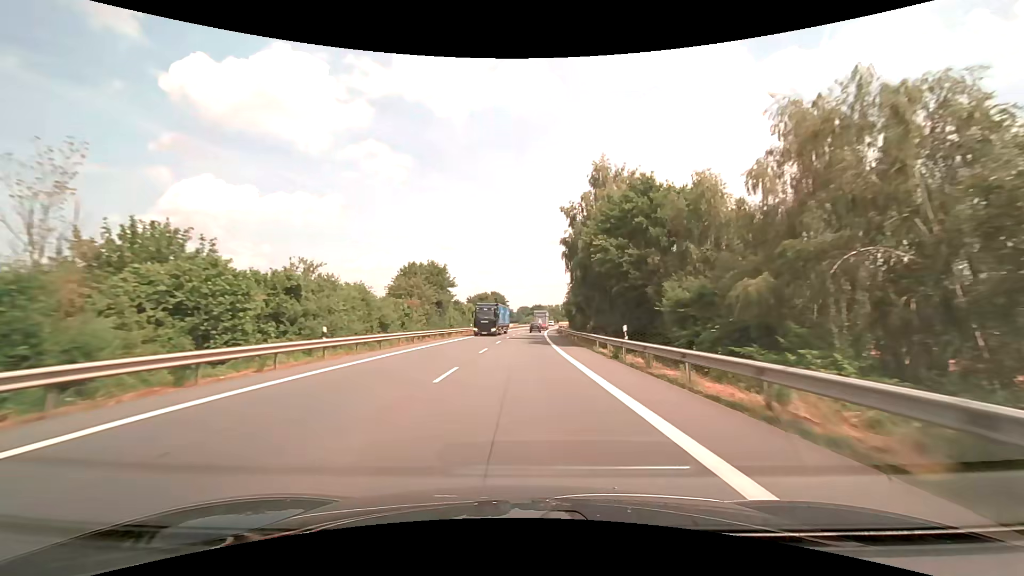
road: primary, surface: asphalt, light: Day
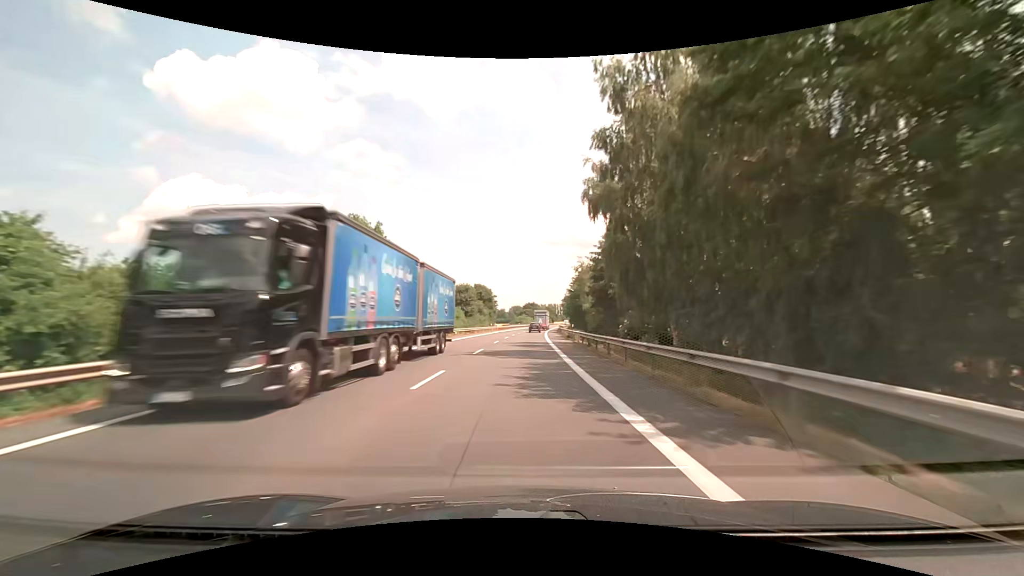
(+0.2, +25.3) m; +1°
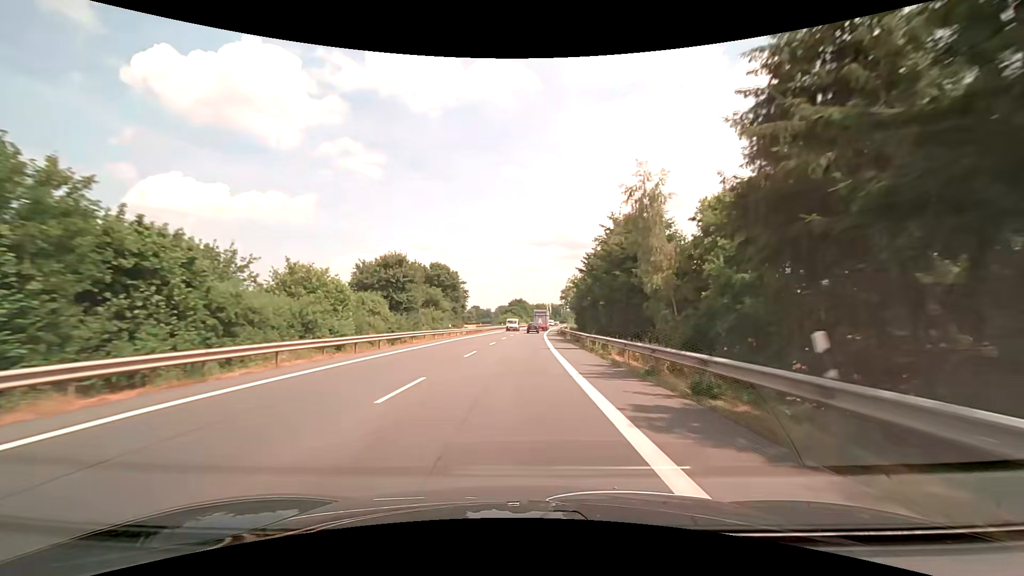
(+0.4, +37.8) m; +1°
(0, +10) (0, +20) (0, +30) (0, +40) (+1, +50) (+1, +60) (+1, +70) (+2, +80) (+2, +90) (+3, +100) m
